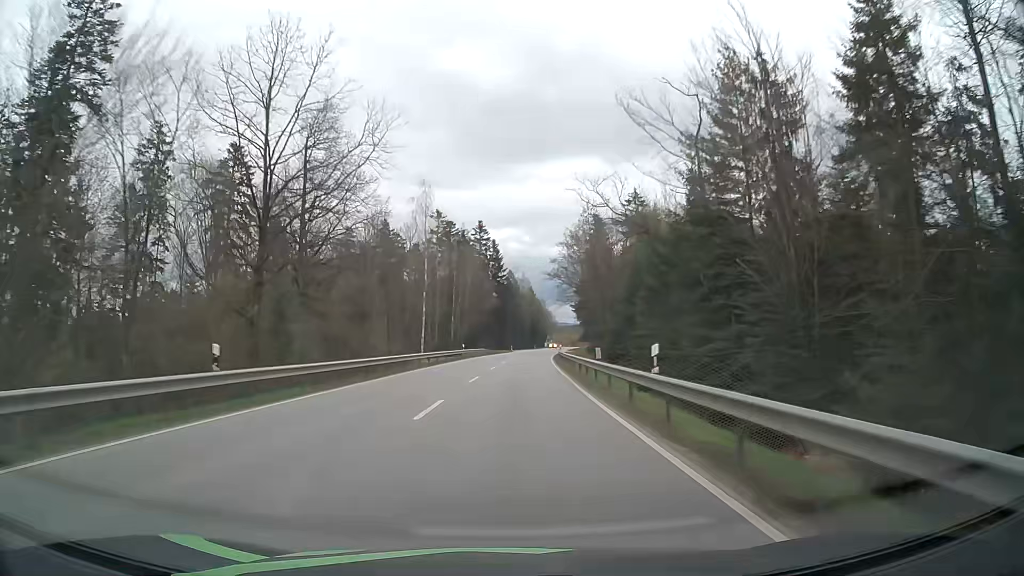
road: secondary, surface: asphalt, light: Day
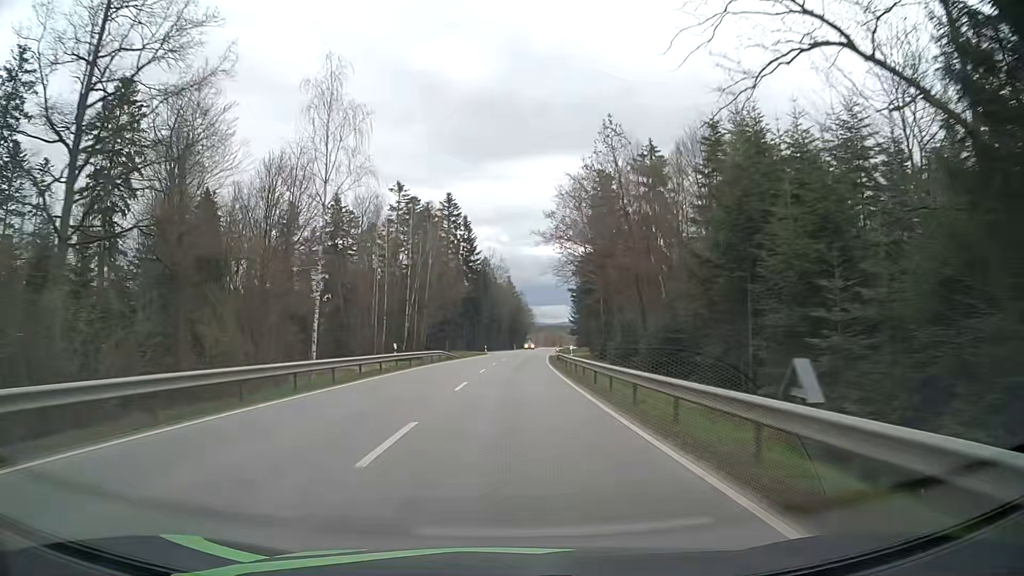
(+0.4, +28.5) m; +2°
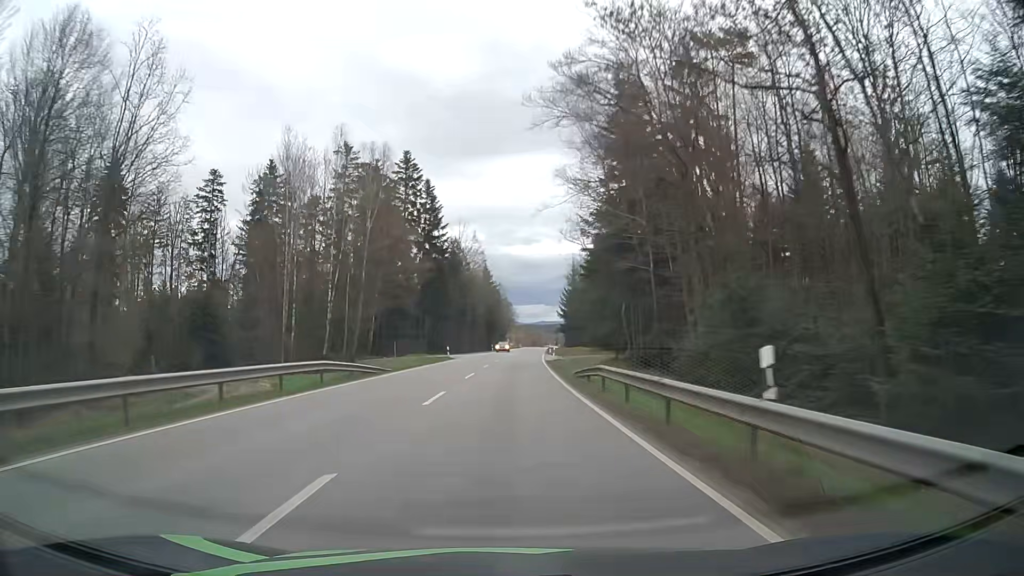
(+0.5, +28.5) m; +2°
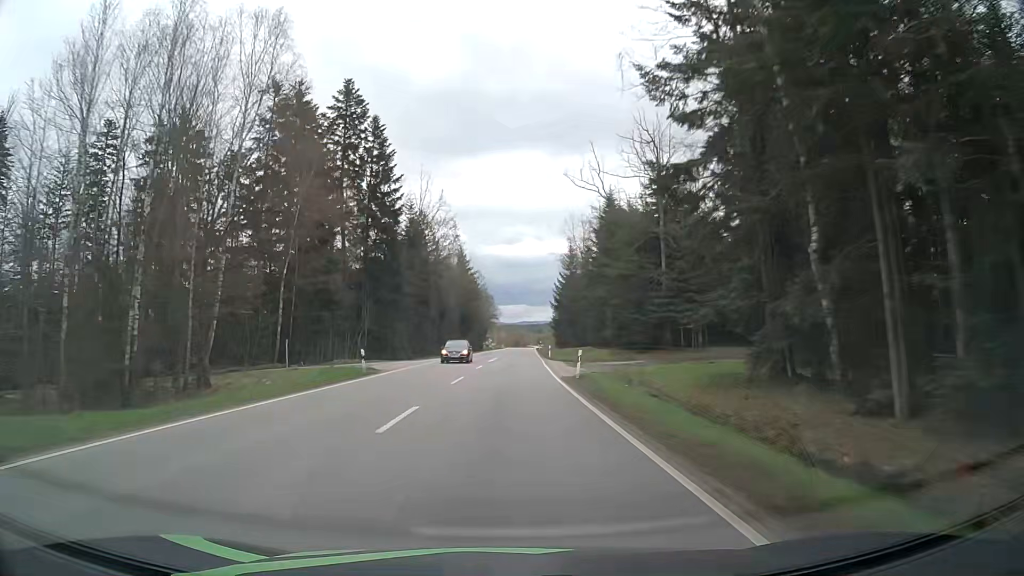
(+0.4, +28.6) m; +2°
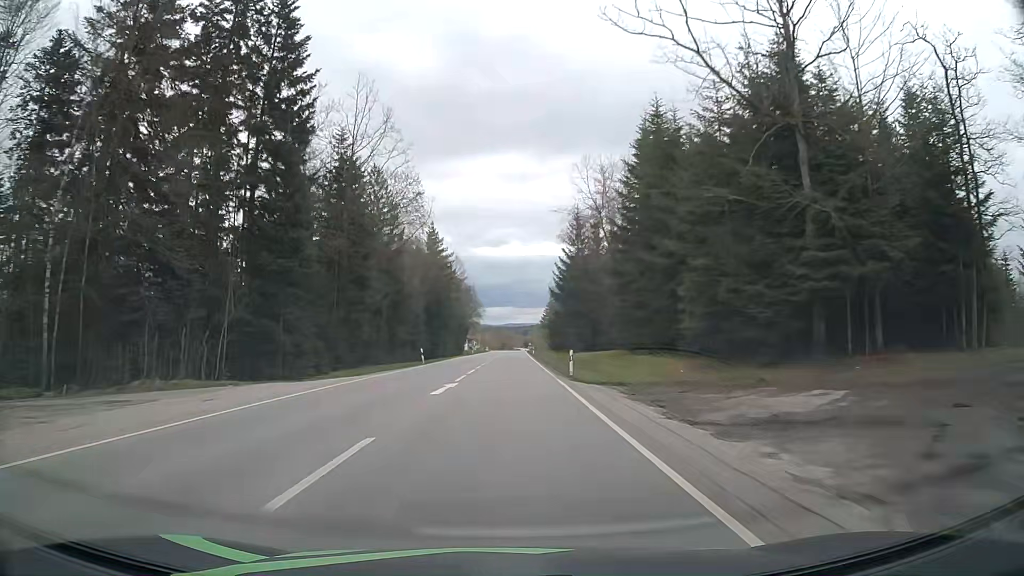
(+0.3, +28.6) m; +1°
(0, +10) (0, +20) (0, +30) (0, +40) (+1, +50) (+1, +60) (+1, +70) (+1, +80) (+1, +90) (+1, +100) m
